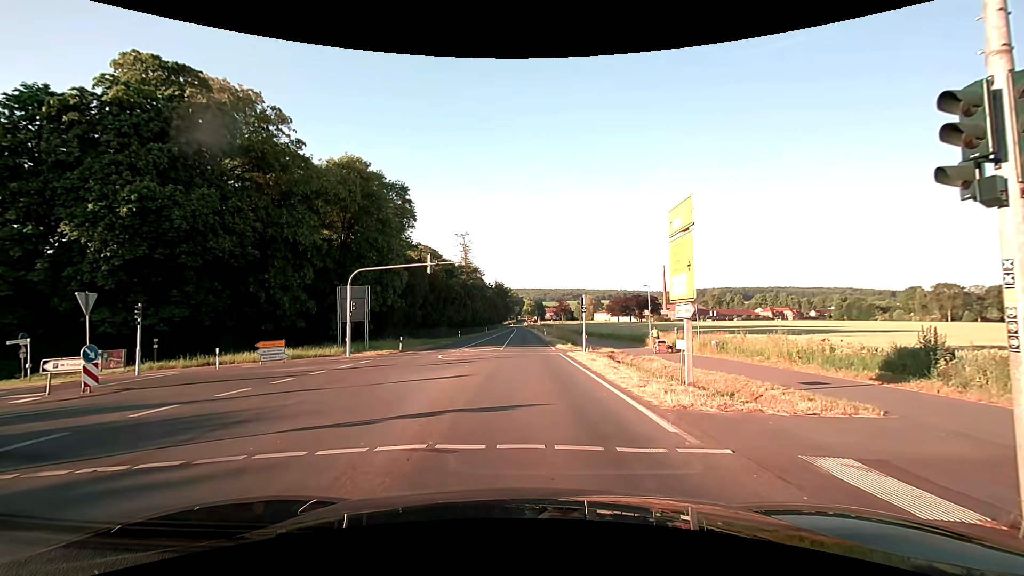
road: secondary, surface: asphalt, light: Day
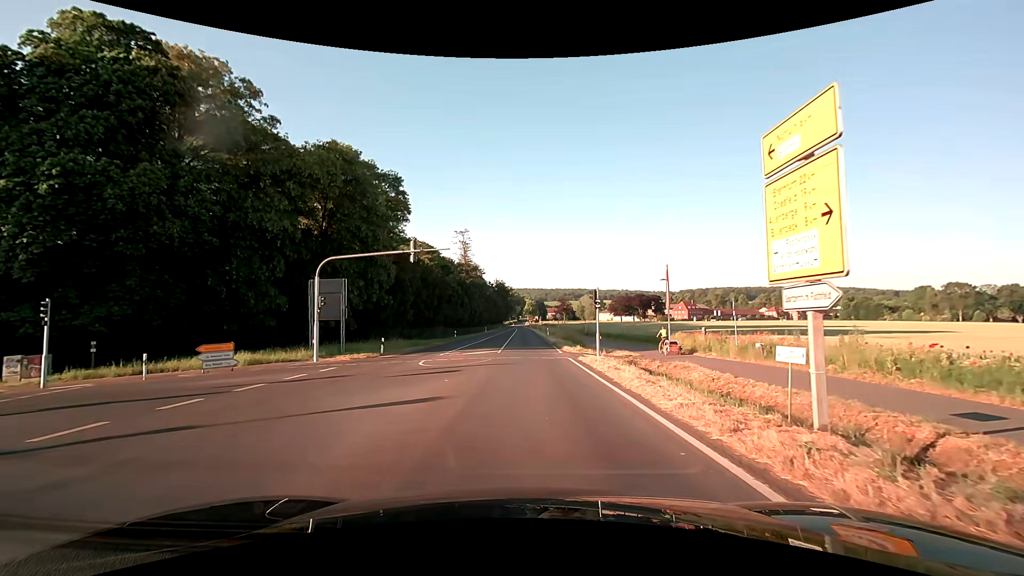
(0.0, +5.6) m; 0°
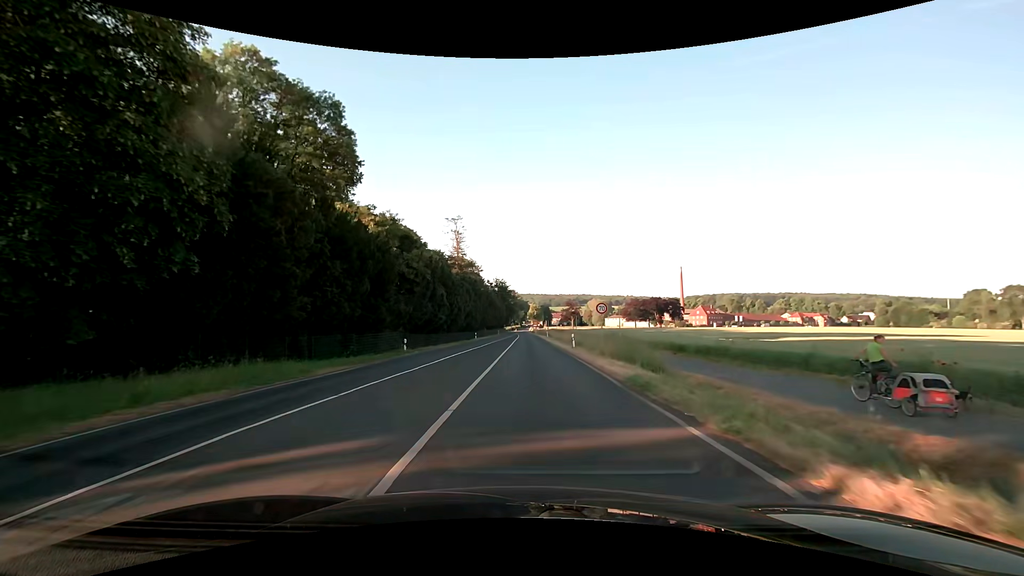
(-0.2, +28.9) m; 0°
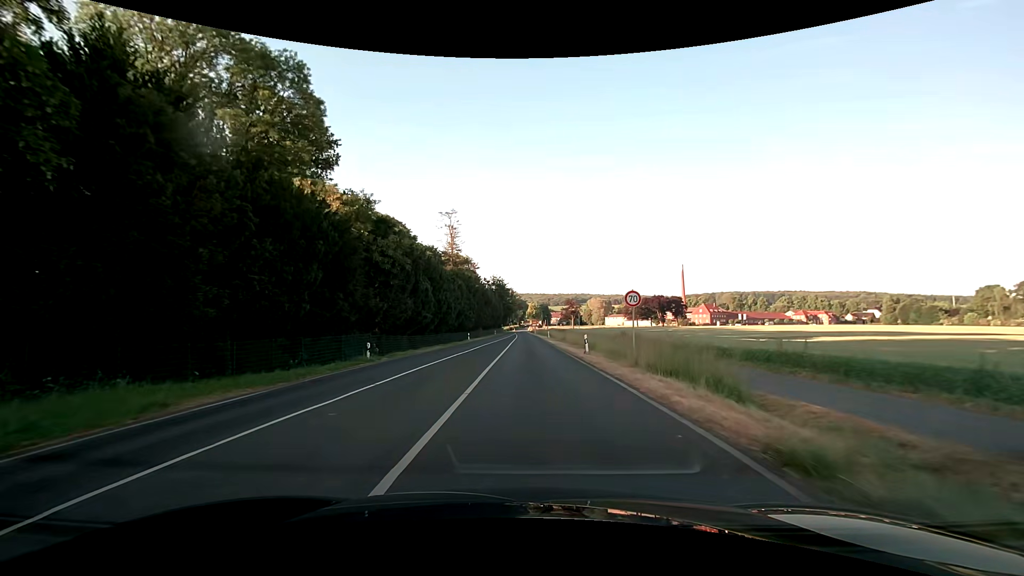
(0.0, +7.9) m; 0°
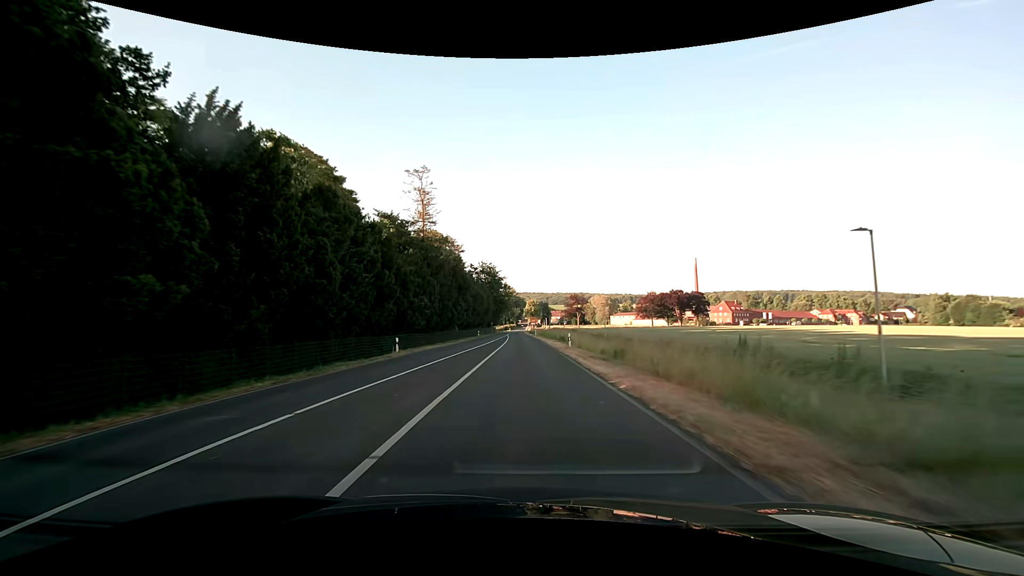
(+0.3, +35.8) m; 0°
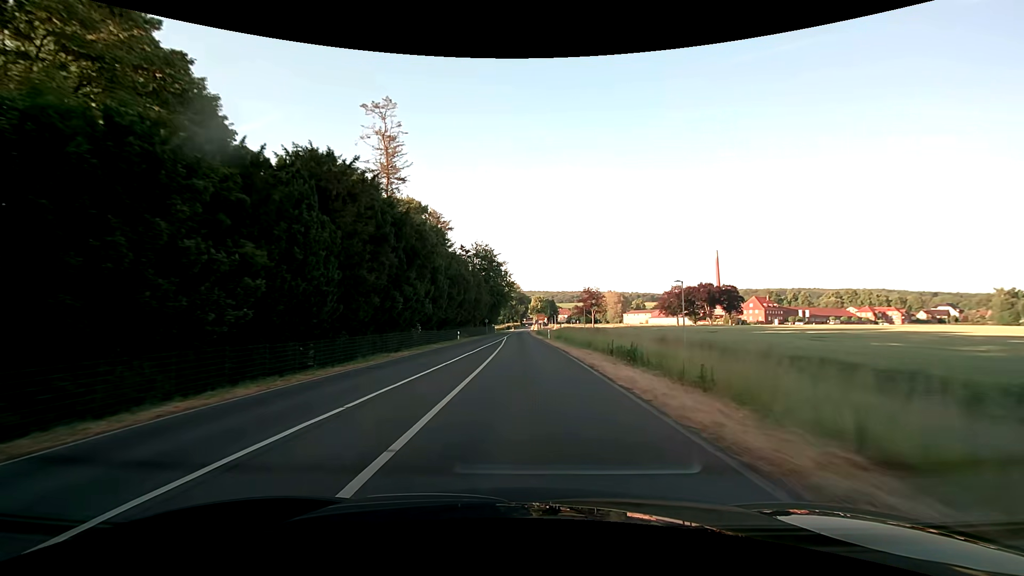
(-0.1, +30.0) m; -1°
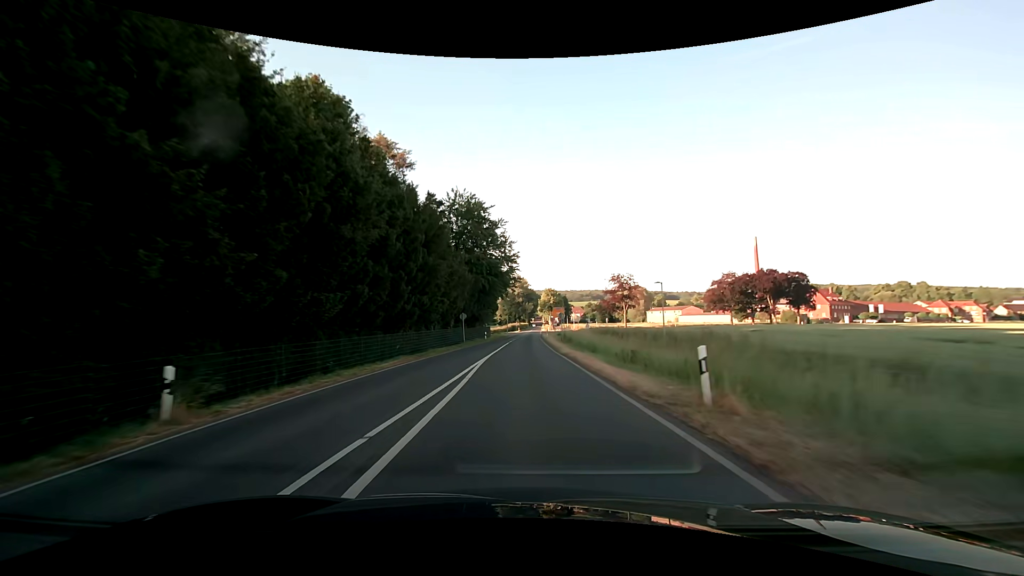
(-0.3, +42.8) m; -1°
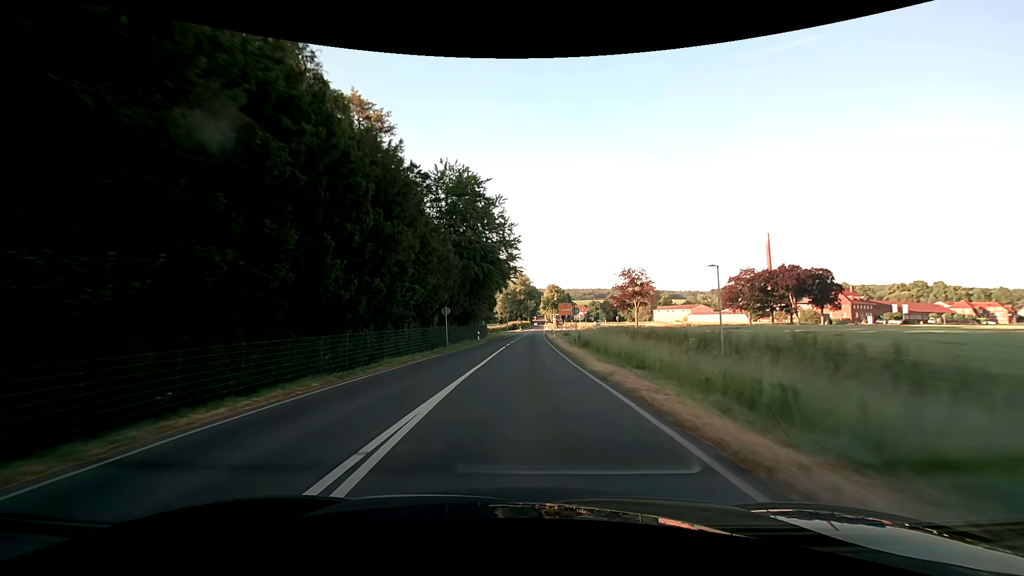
(0.0, +10.9) m; 0°
(0, +10) (0, +20) (0, +30) (0, +40) (+1, +50) (+1, +60) (+1, +70) (+1, +80) (+2, +90) (+2, +100) m
